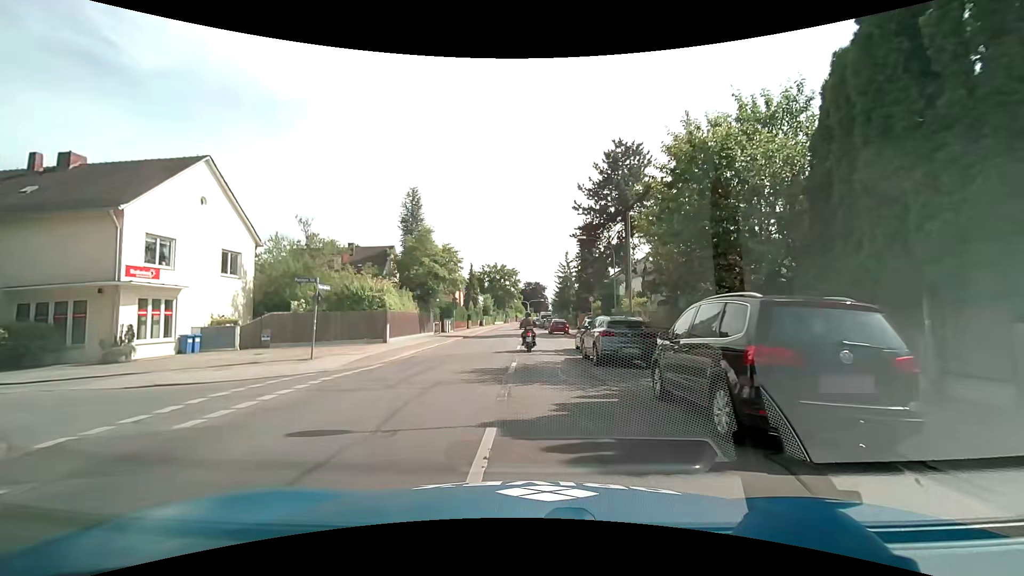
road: secondary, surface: asphalt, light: Day
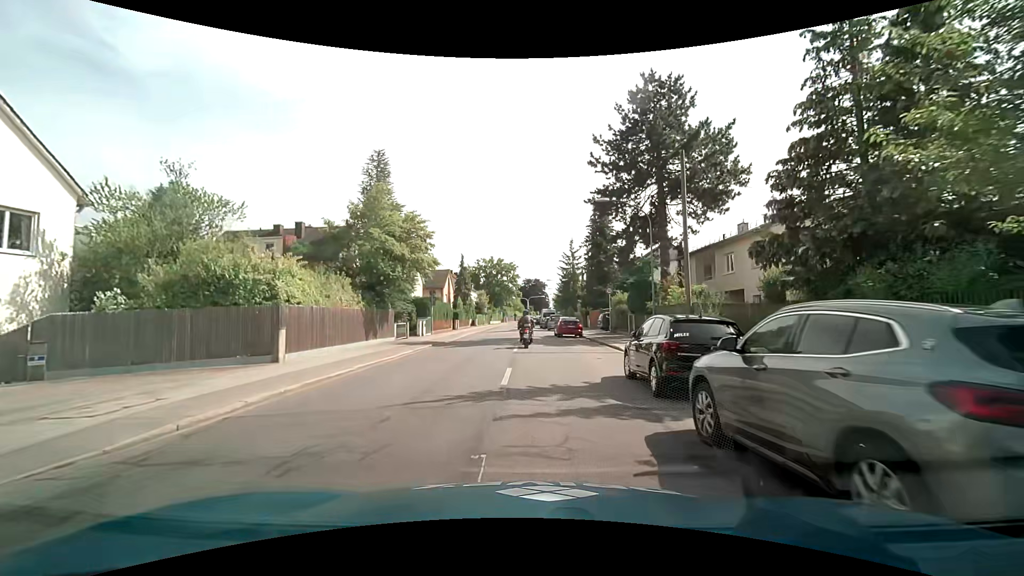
(-0.1, +12.3) m; -1°
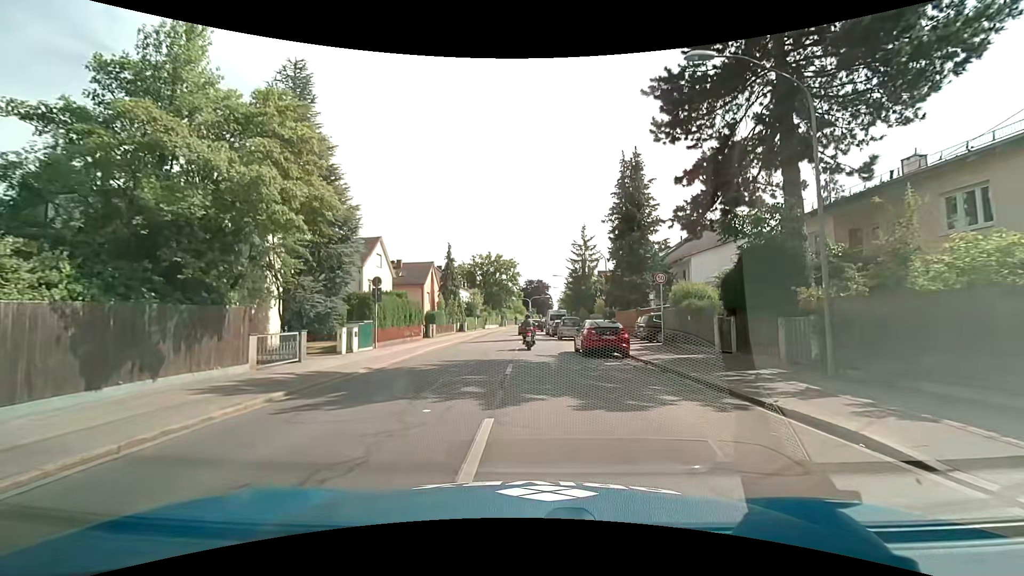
(0.0, +16.0) m; 0°
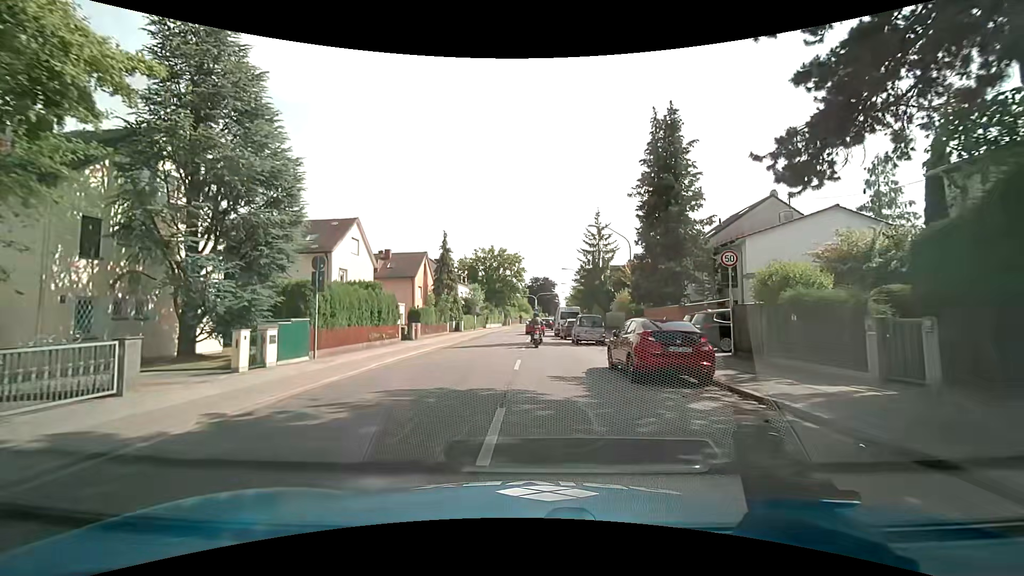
(-0.1, +8.2) m; 0°
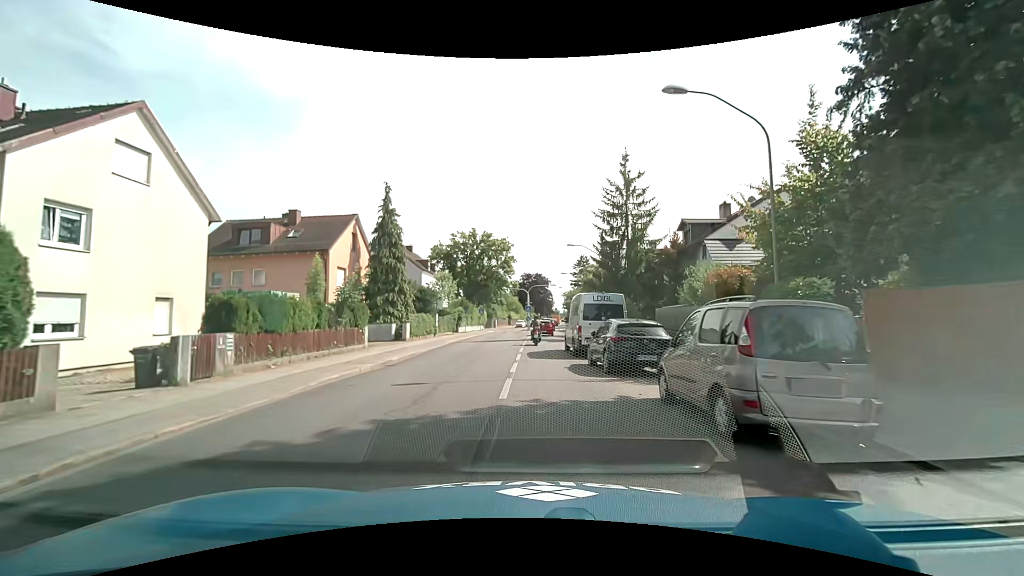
(+0.1, +21.8) m; +1°
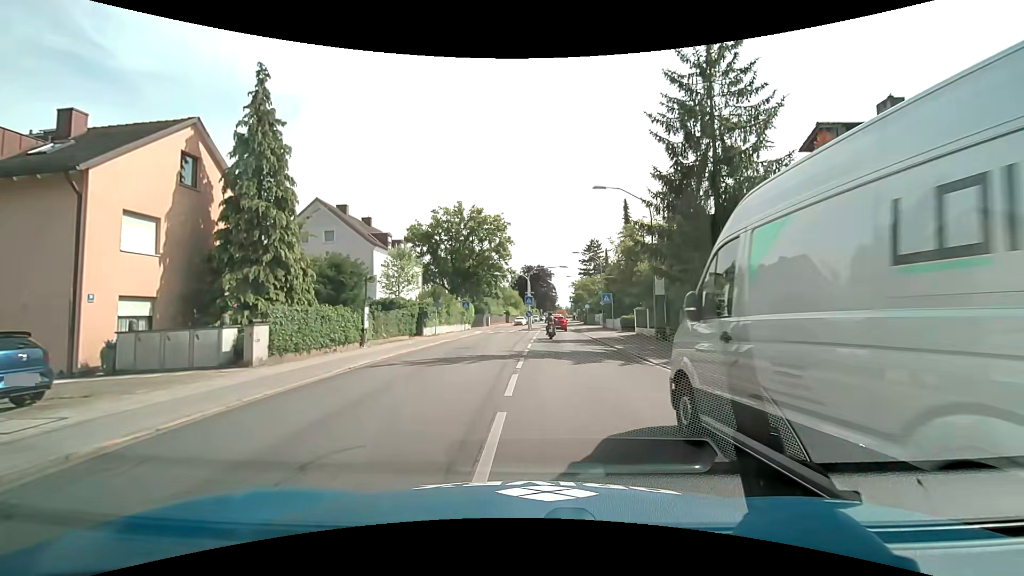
(0.0, +18.3) m; -1°
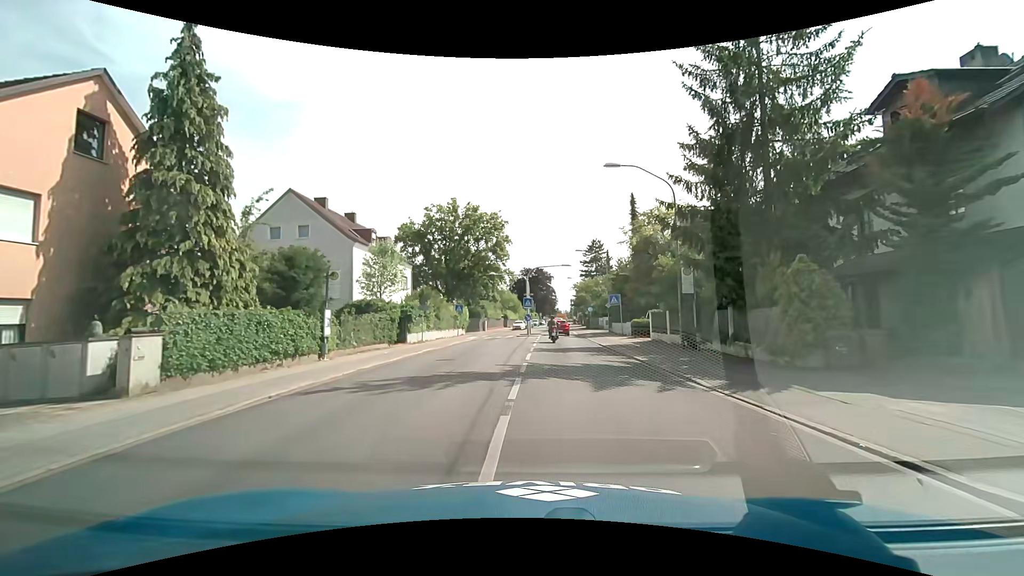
(+0.1, +4.4) m; -1°
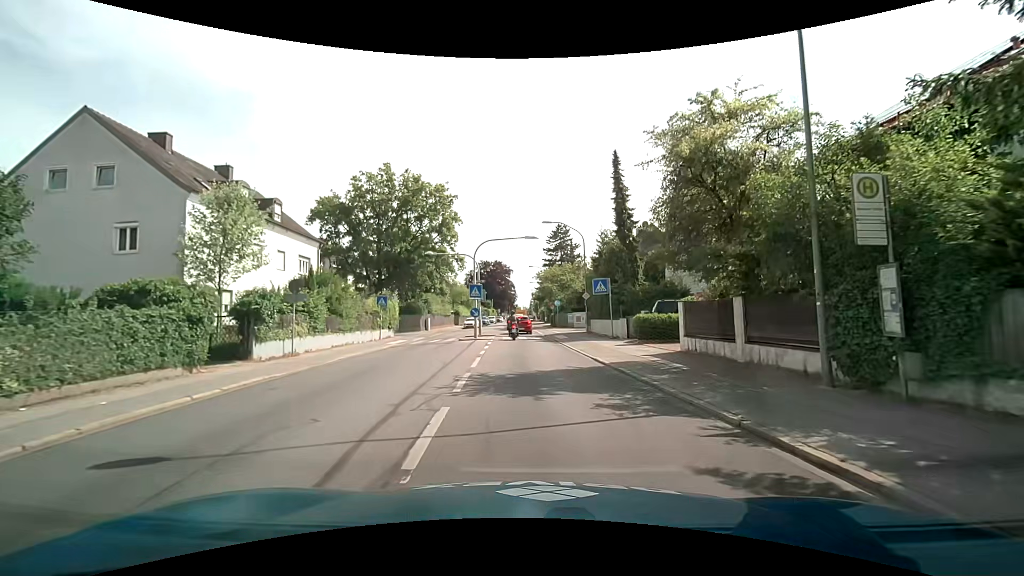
(+0.8, +12.9) m; +6°
(0, +10) (0, +20) (-1, +30) (-1, +40) (-1, +50) (-1, +60) (-1, +70) (-1, +80) (-1, +90) (-1, +100) m
